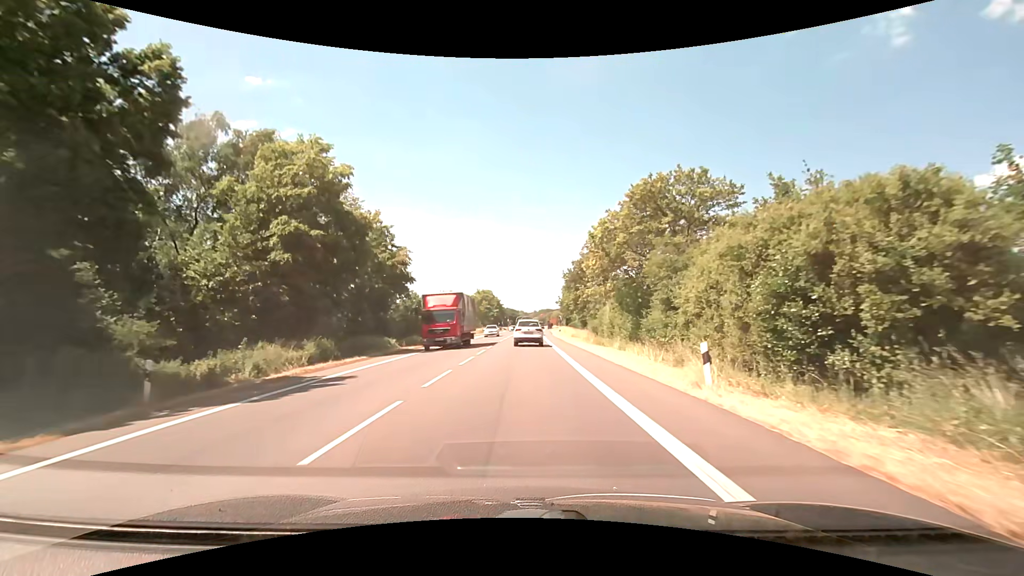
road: primary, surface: asphalt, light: Day
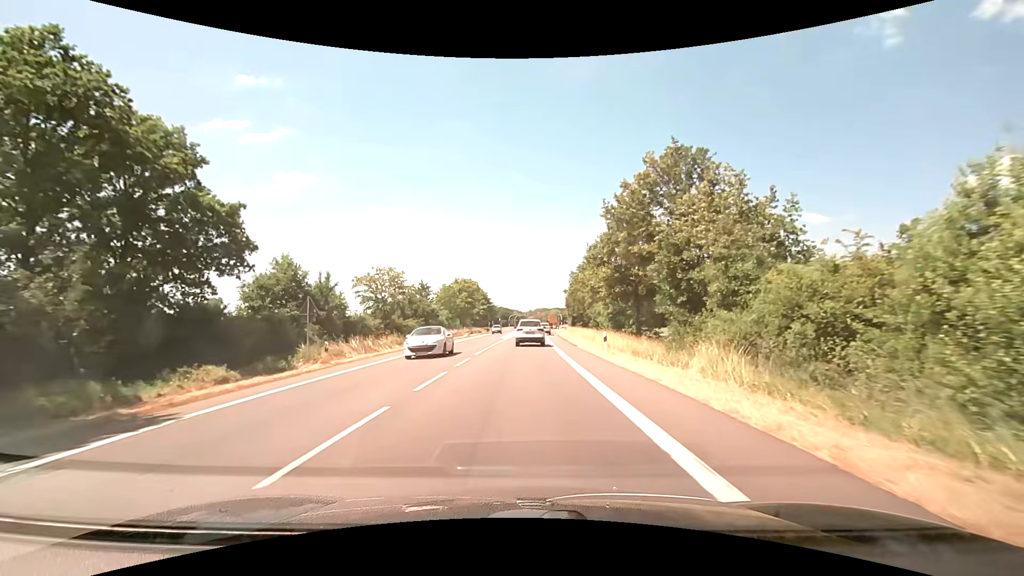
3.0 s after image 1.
(+0.7, +36.9) m; +1°
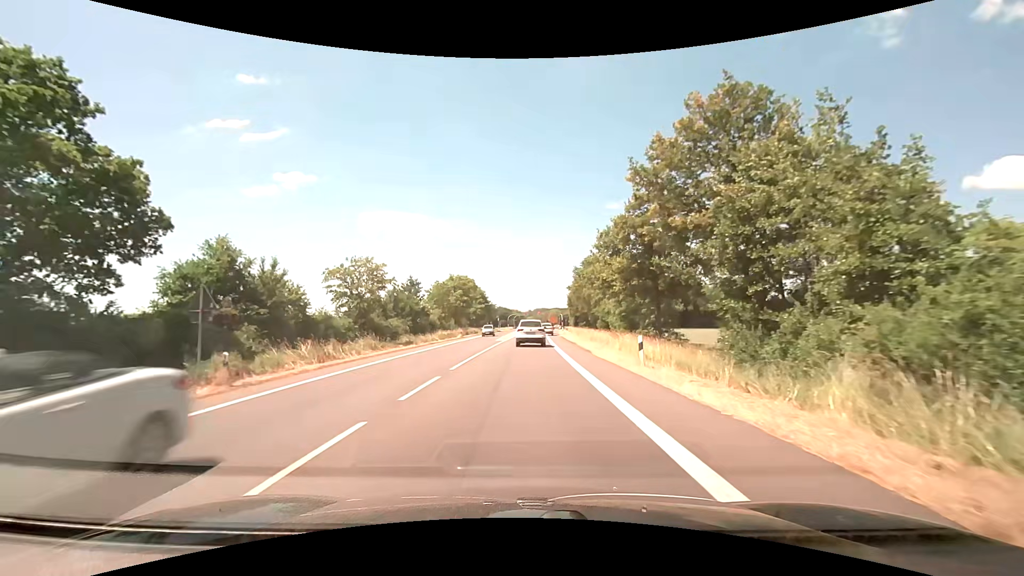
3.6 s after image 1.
(0.0, +7.3) m; 0°
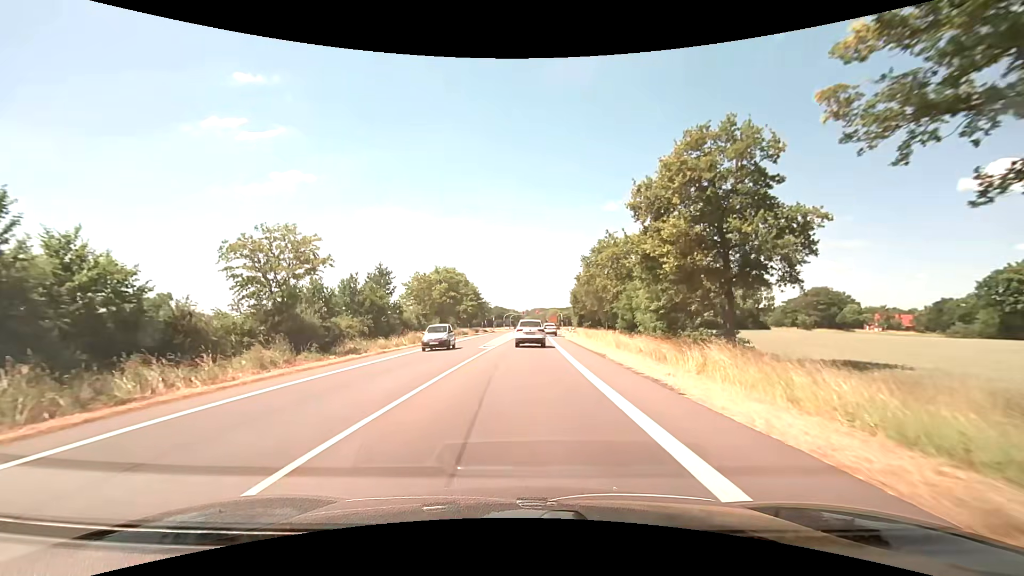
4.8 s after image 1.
(+0.2, +14.4) m; +1°
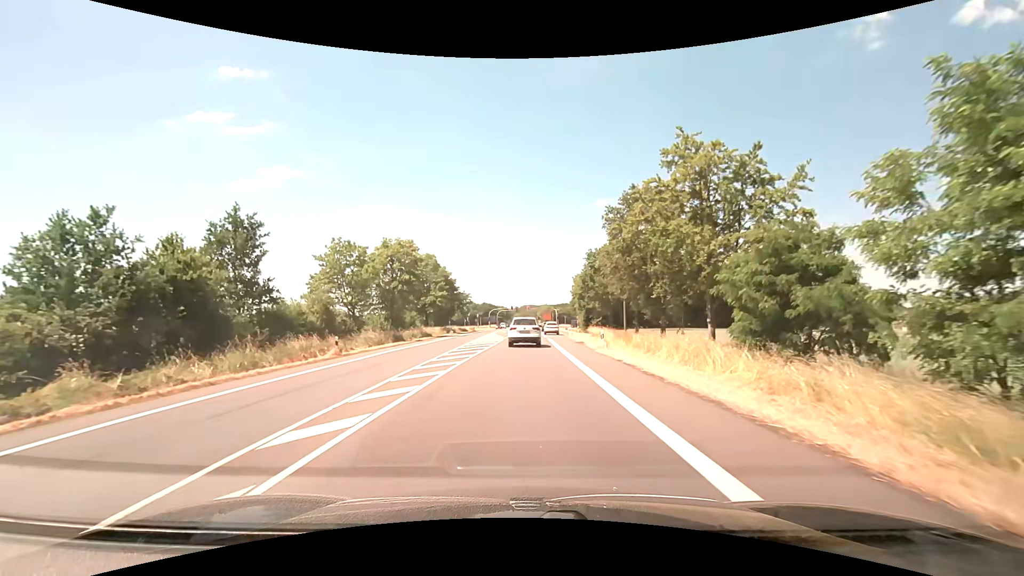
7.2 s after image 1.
(+0.3, +27.5) m; +1°
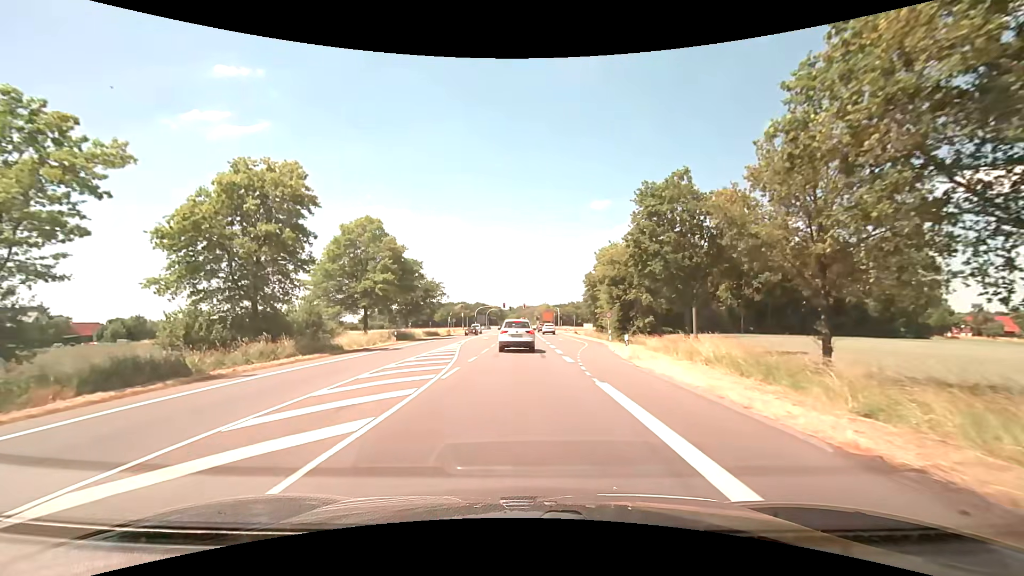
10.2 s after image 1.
(+0.1, +31.3) m; 0°
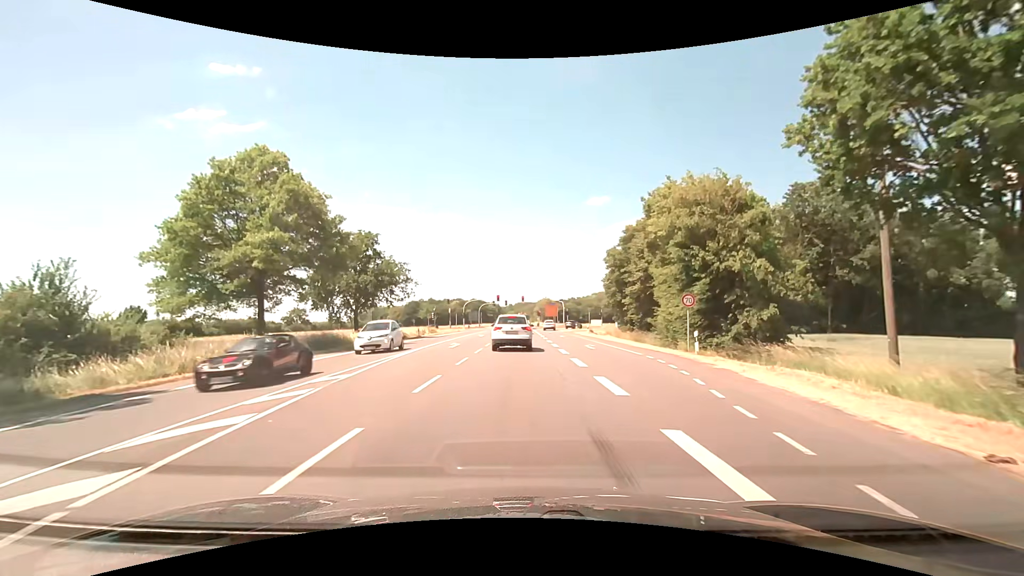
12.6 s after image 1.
(+0.1, +21.9) m; 0°
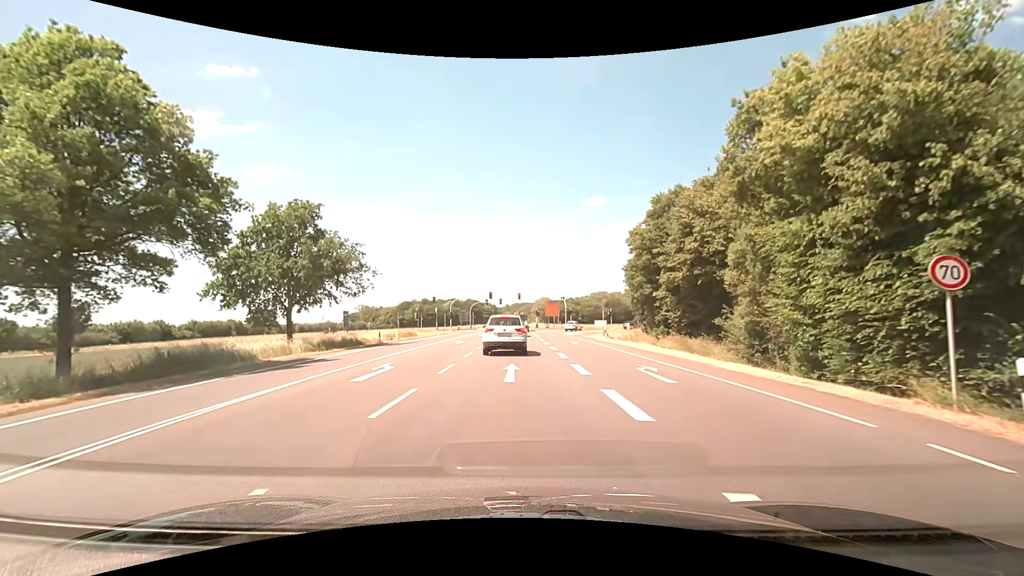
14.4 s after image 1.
(0.0, +14.1) m; 0°
(0, +10) (0, +20) (0, +30) (0, +40) (0, +50) (0, +60) (-1, +70) (-1, +80) (-1, +90) (-1, +100) m
